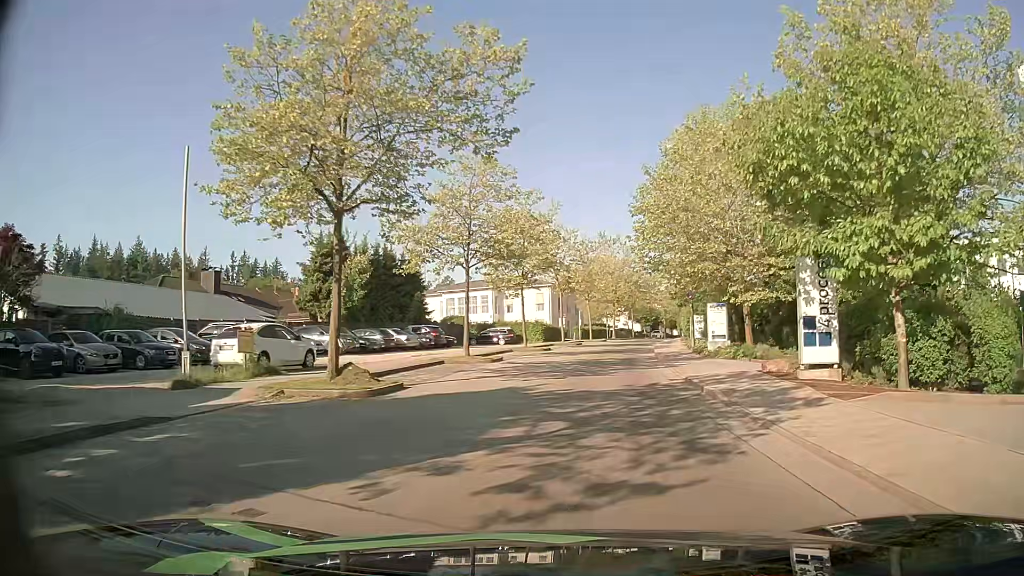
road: residential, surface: asphalt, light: Day
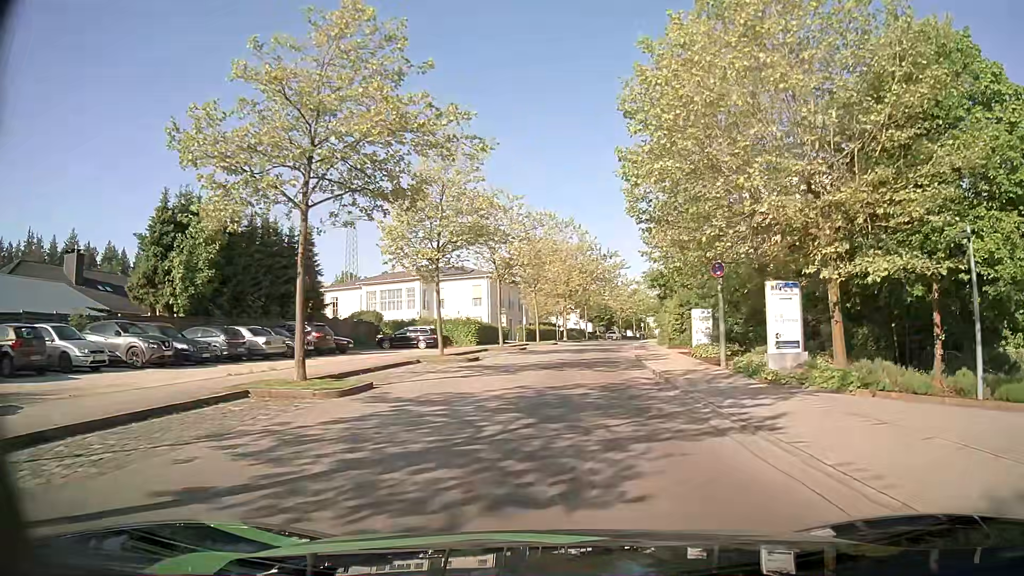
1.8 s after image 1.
(+0.7, +14.3) m; +5°
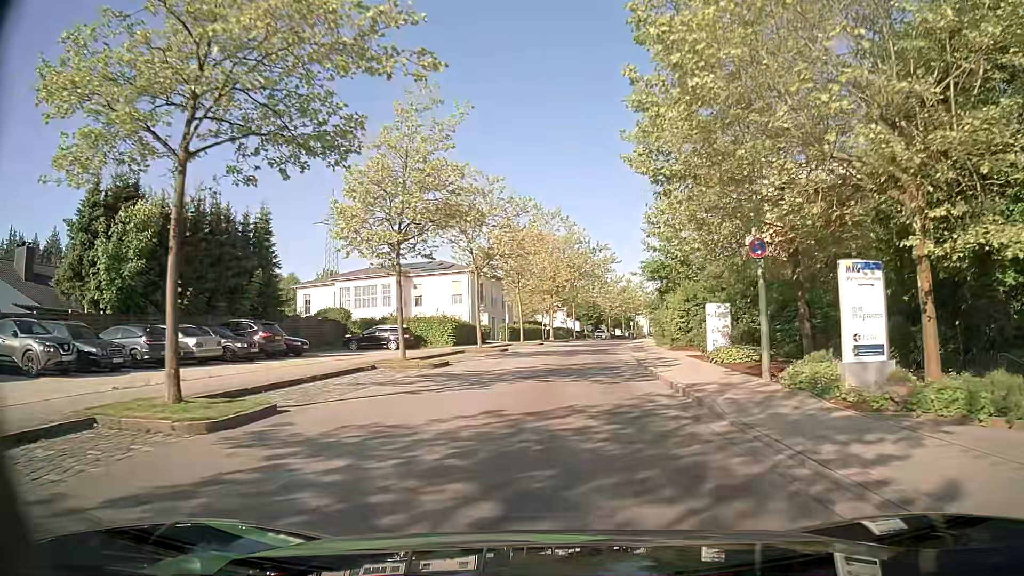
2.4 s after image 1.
(0.0, +4.9) m; +2°
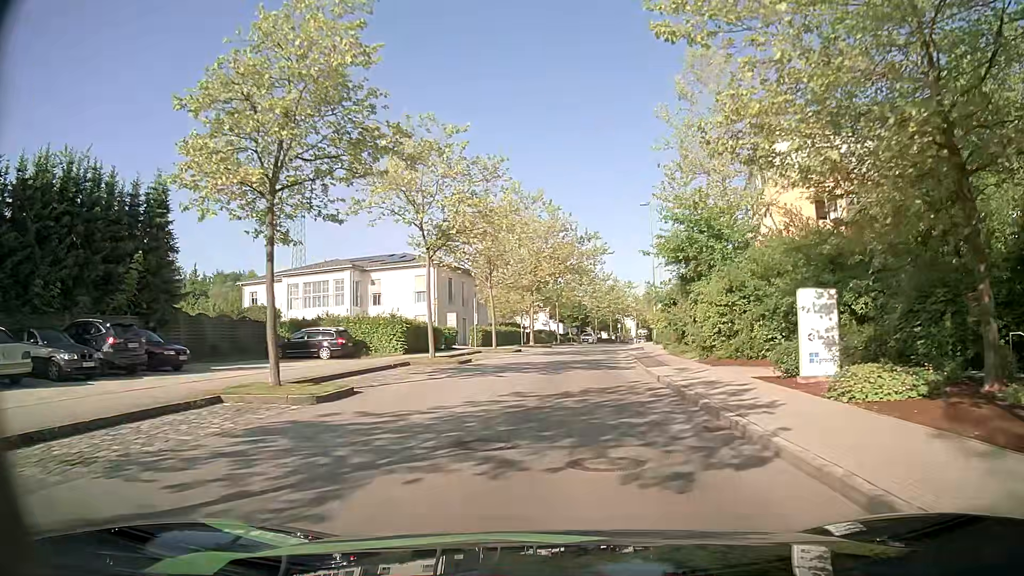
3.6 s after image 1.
(0.0, +9.9) m; +1°
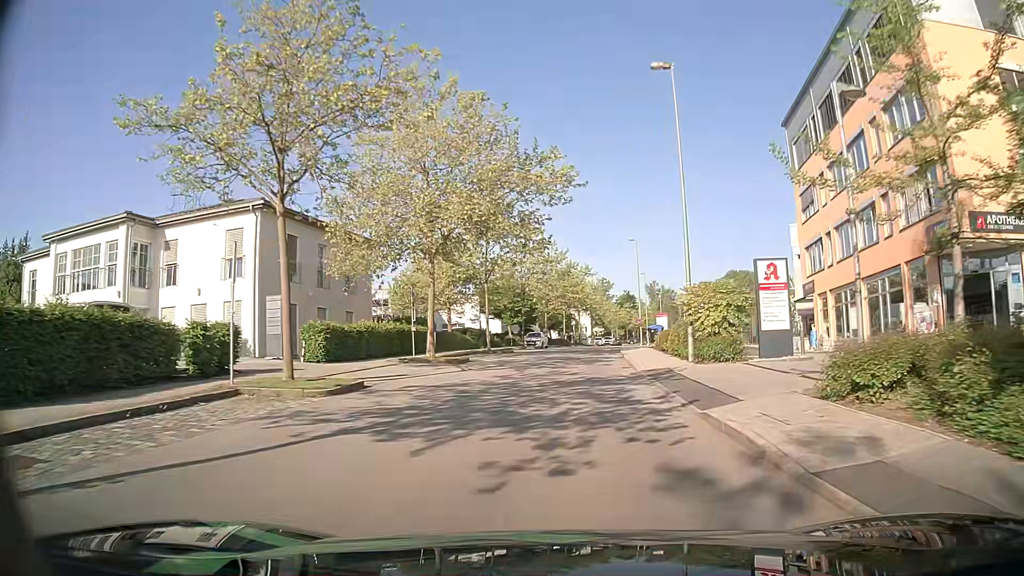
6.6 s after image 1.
(+1.3, +26.5) m; +5°
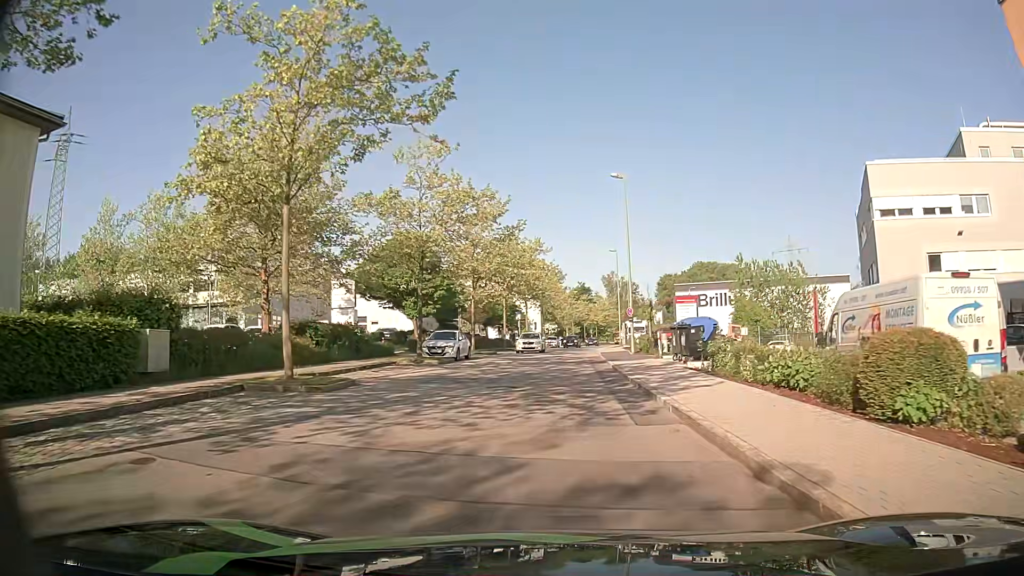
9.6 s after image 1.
(+1.2, +26.5) m; +5°
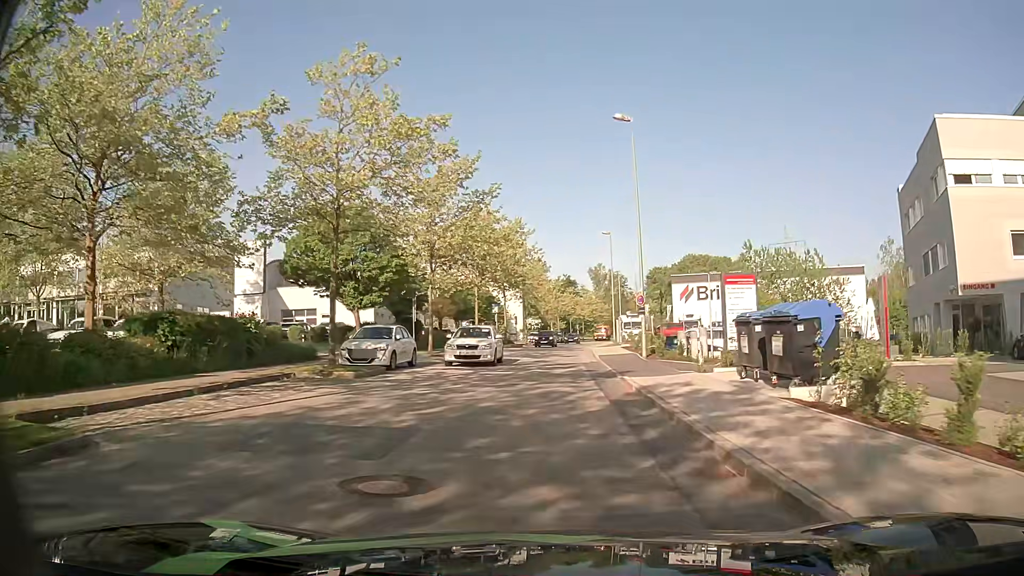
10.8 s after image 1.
(0.0, +10.2) m; +1°
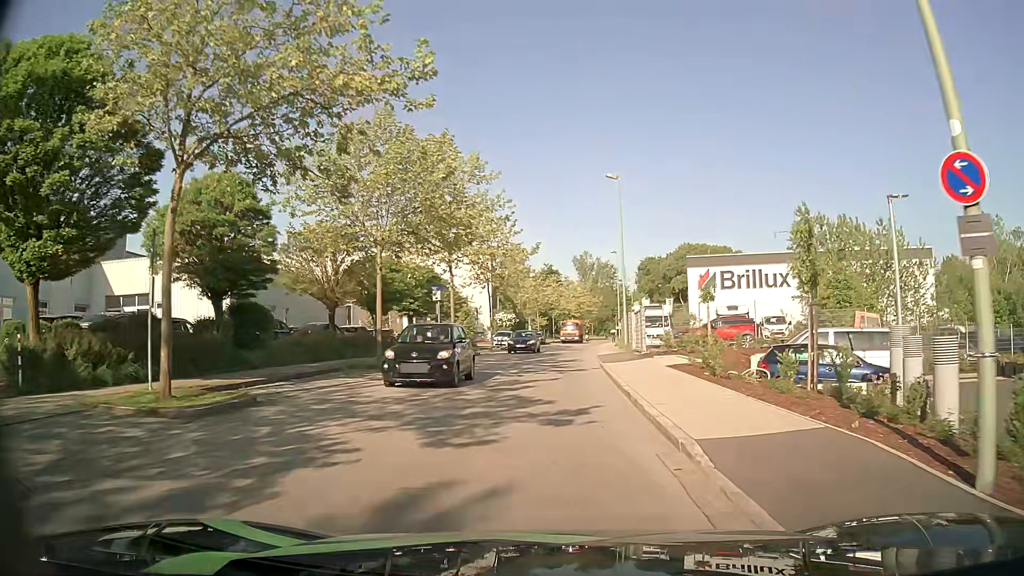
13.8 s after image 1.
(+0.5, +22.6) m; +2°
(0, +10) (0, +20) (+1, +30) (+1, +40) (+2, +50) (+3, +60) (+4, +70) (+5, +80) (+6, +90) (+8, +100) m
